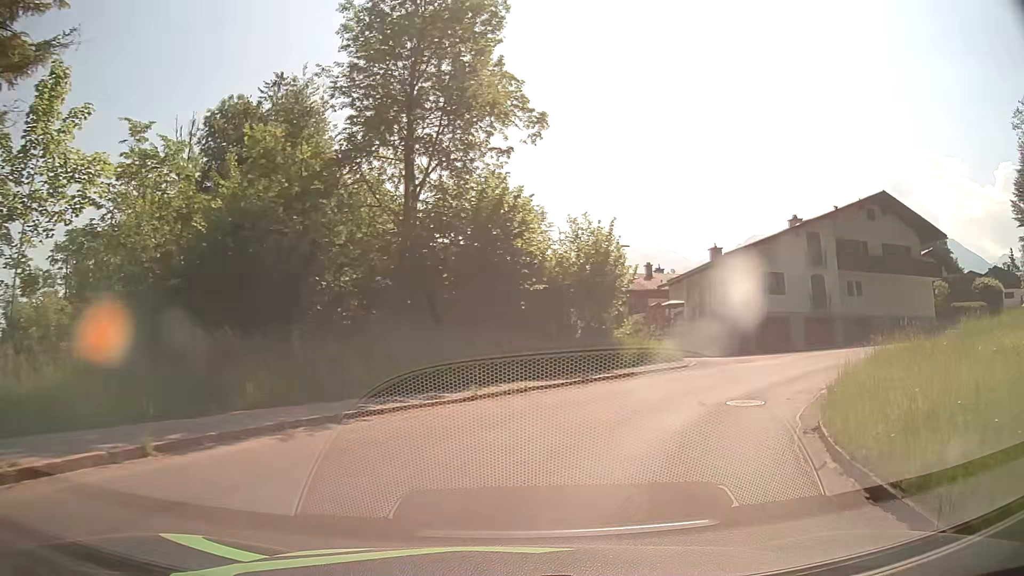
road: tertiary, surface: asphalt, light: Day
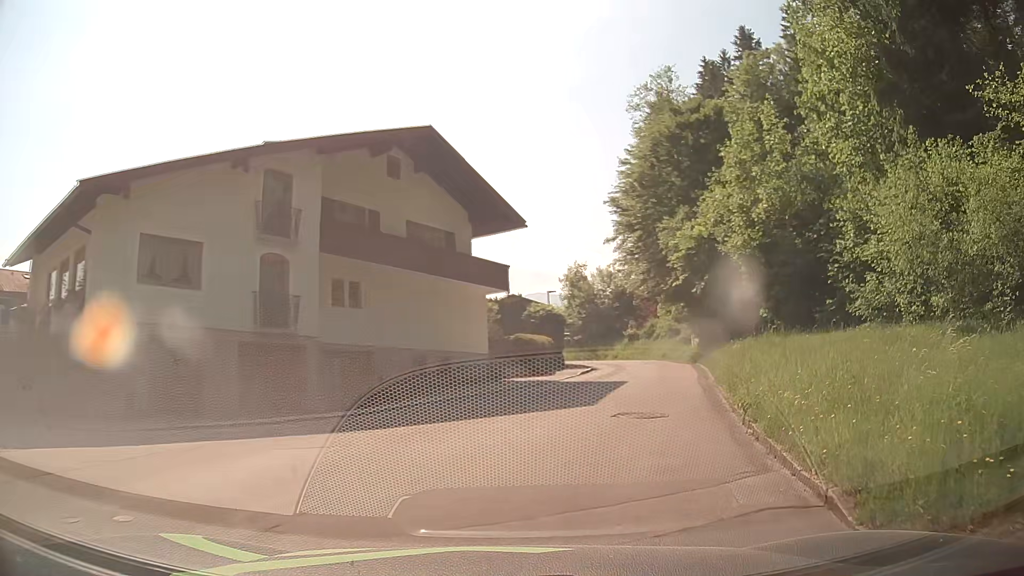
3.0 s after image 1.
(+8.1, +19.0) m; +48°
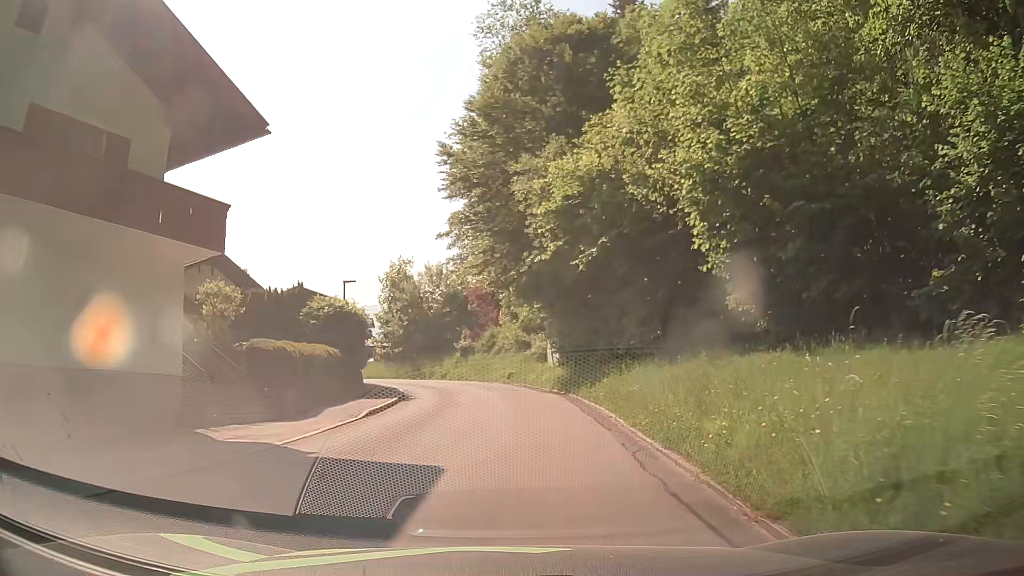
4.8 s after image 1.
(+2.4, +13.8) m; +15°
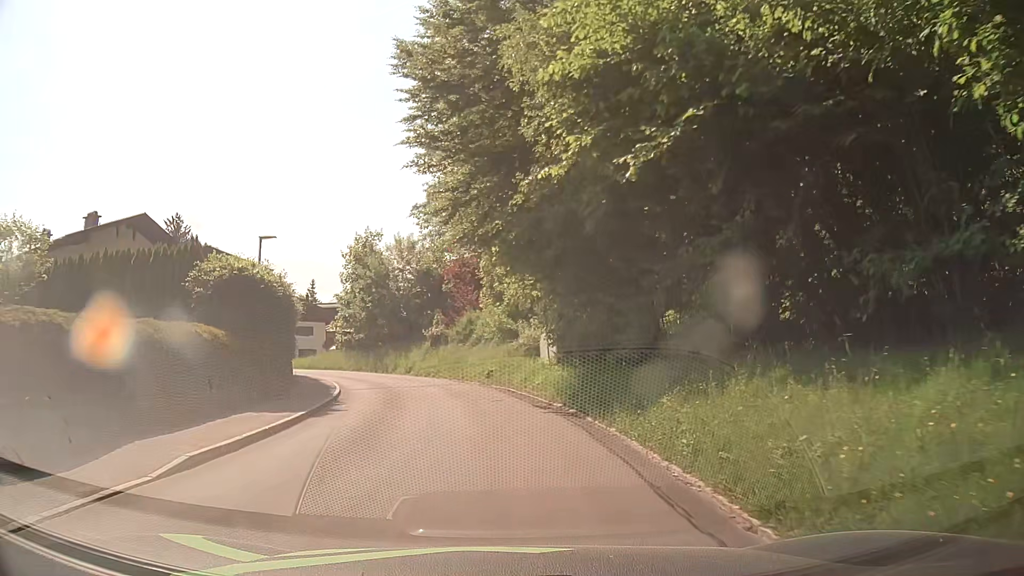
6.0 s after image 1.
(0.0, +8.9) m; +1°
(0, +10) (-1, +20) (-3, +30) (-7, +39) (-13, +47) (-20, +55) (-27, +61) (-34, +69) (-40, +77) (-45, +85) m
